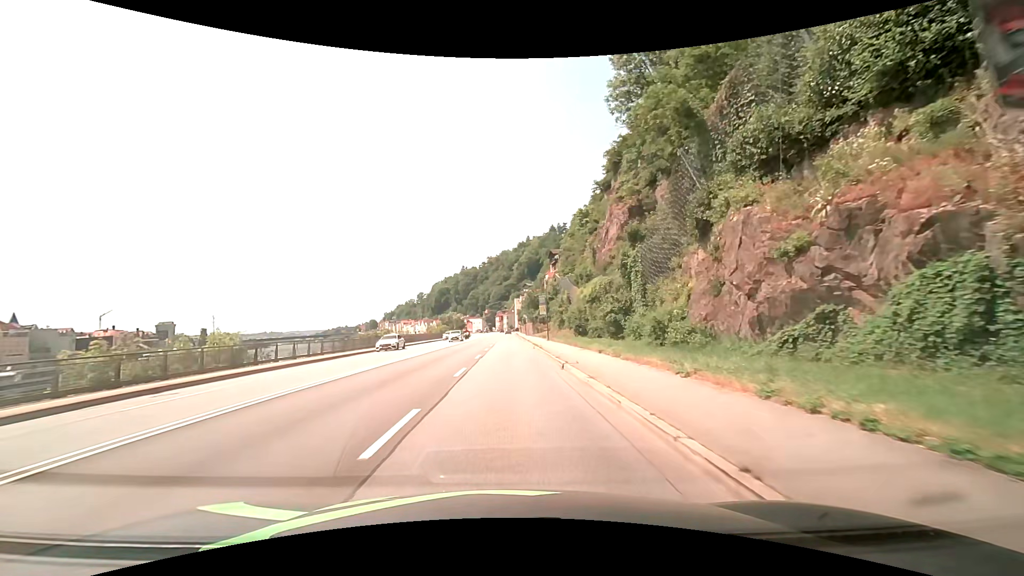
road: primary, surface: asphalt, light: Day
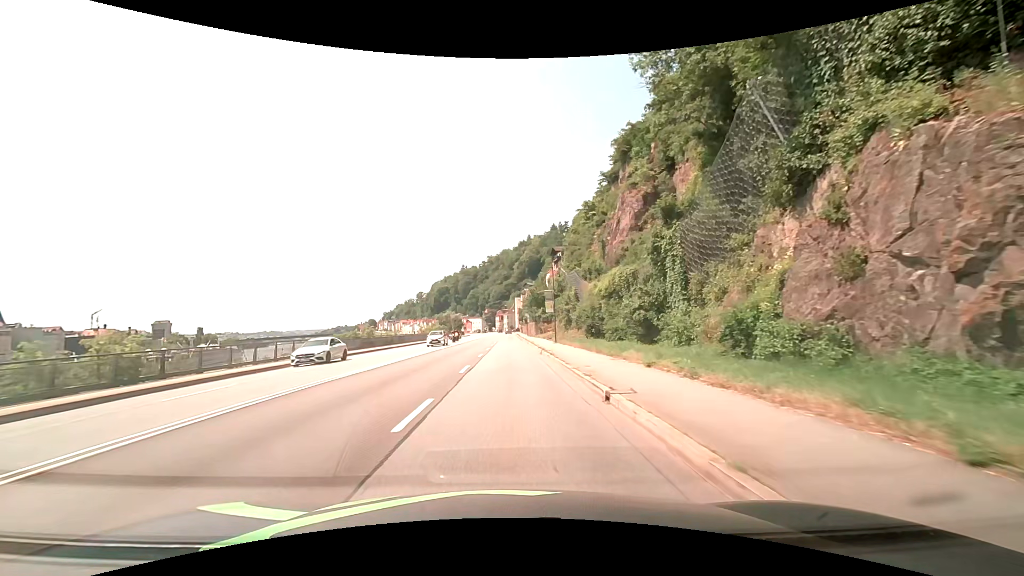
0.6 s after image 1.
(0.0, +7.6) m; 0°
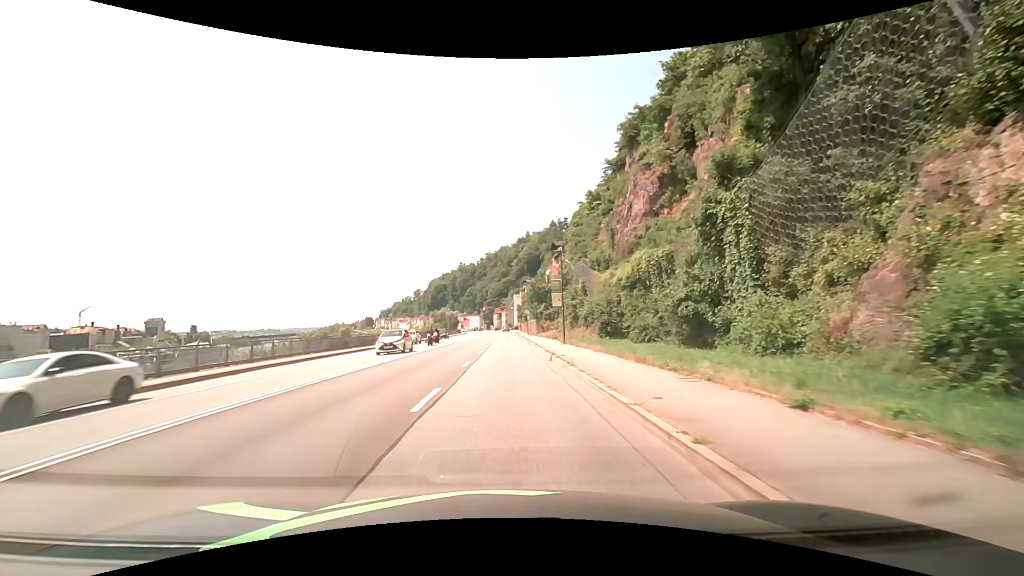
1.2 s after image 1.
(0.0, +7.6) m; 0°
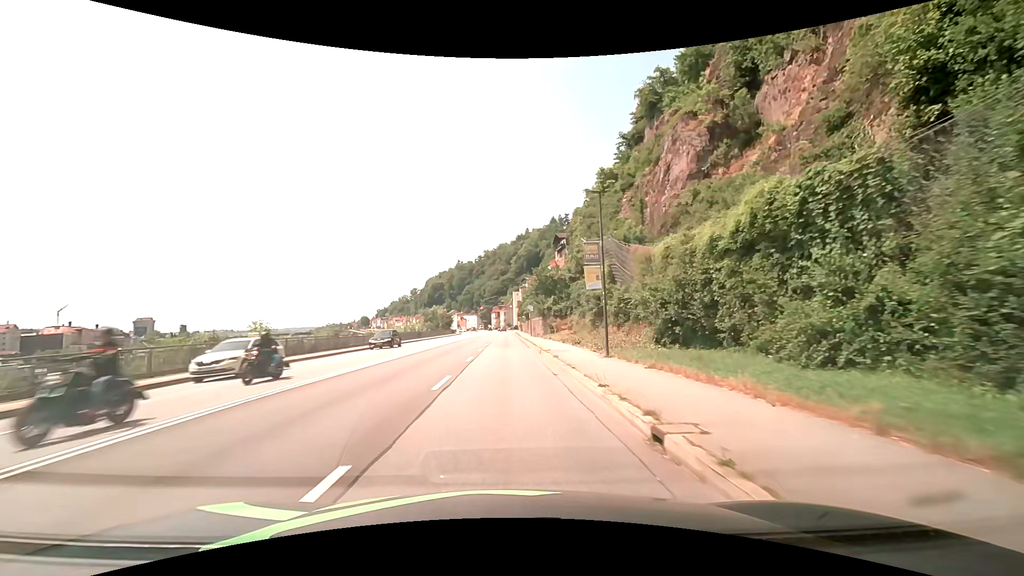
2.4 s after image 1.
(+0.1, +15.2) m; 0°
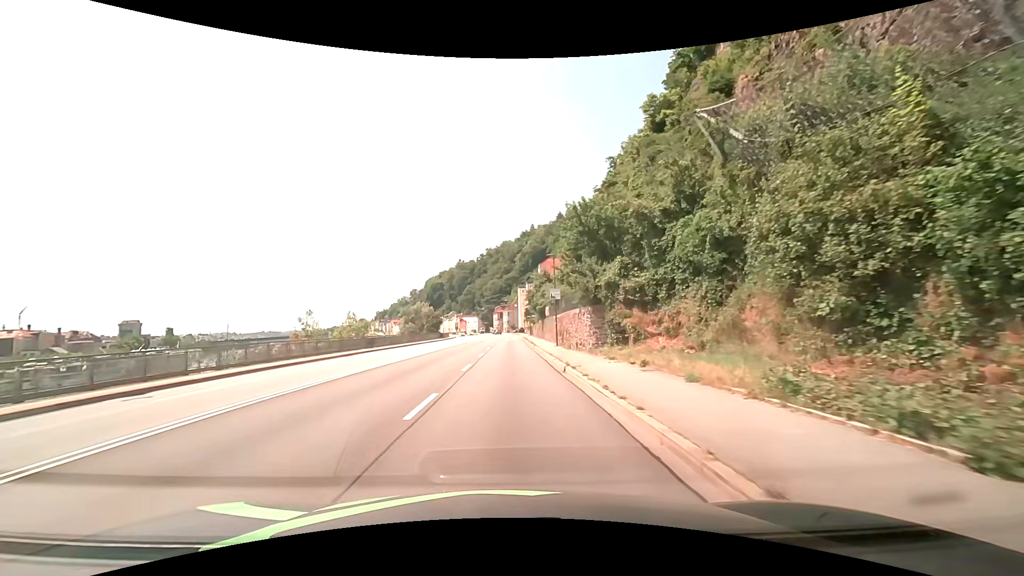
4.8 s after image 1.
(-0.1, +30.4) m; -1°
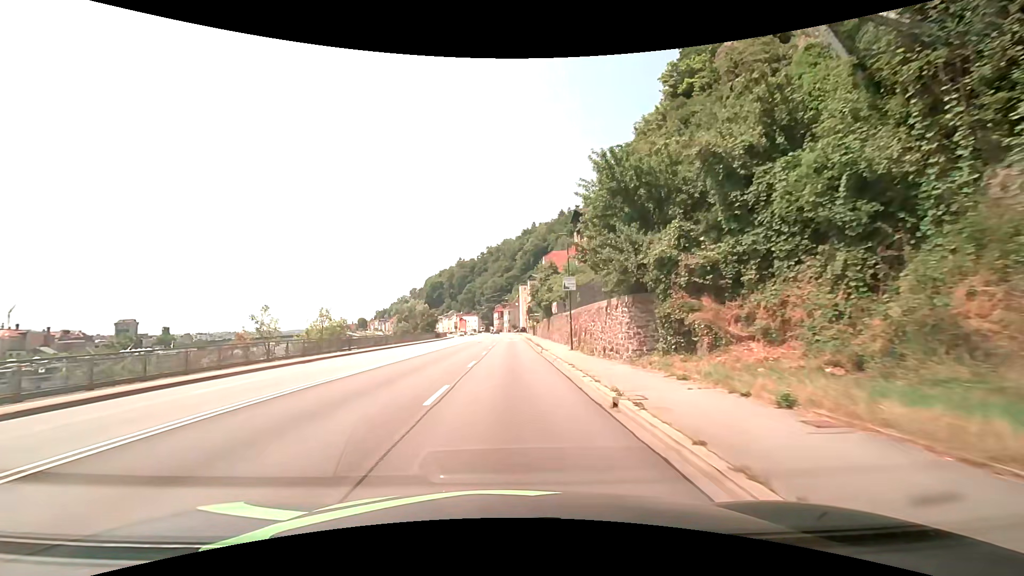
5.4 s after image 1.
(0.0, +7.6) m; 0°
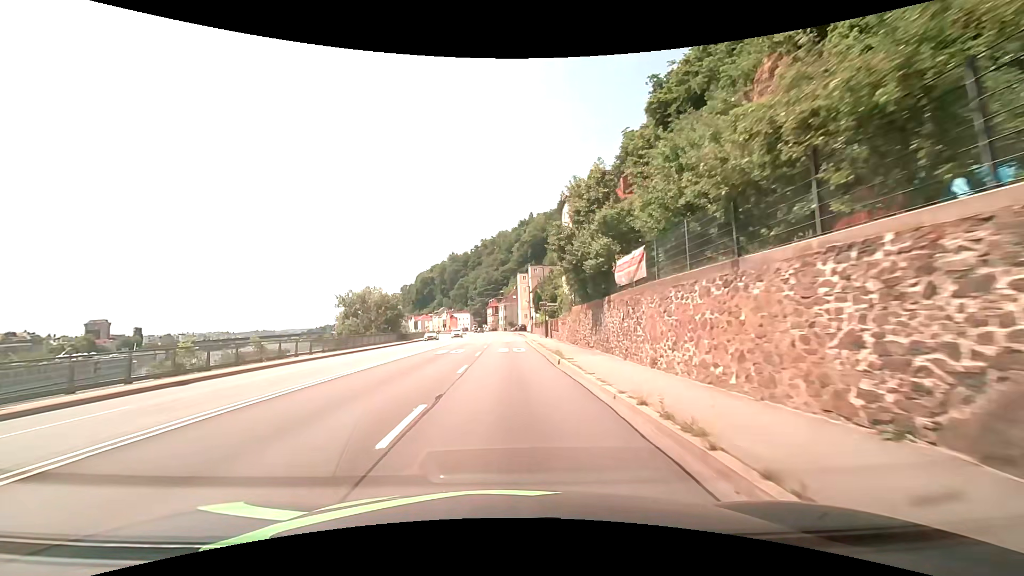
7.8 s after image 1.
(0.0, +30.4) m; 0°
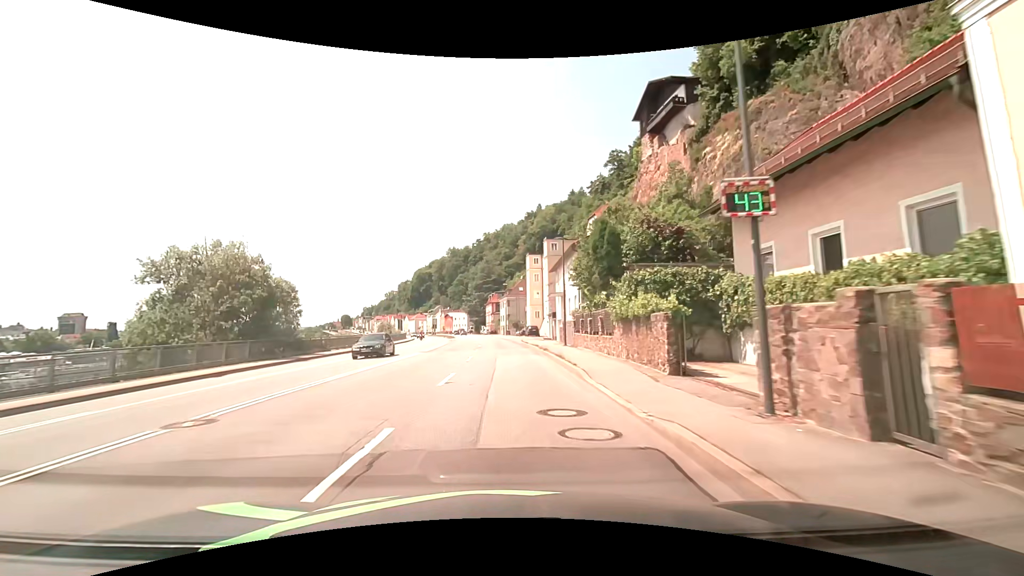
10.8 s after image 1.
(0.0, +38.0) m; -1°
(0, +10) (0, +20) (0, +30) (-1, +40) (-1, +50) (-1, +60) (-2, +70) (-3, +80) (-4, +90) (-5, +100) m
